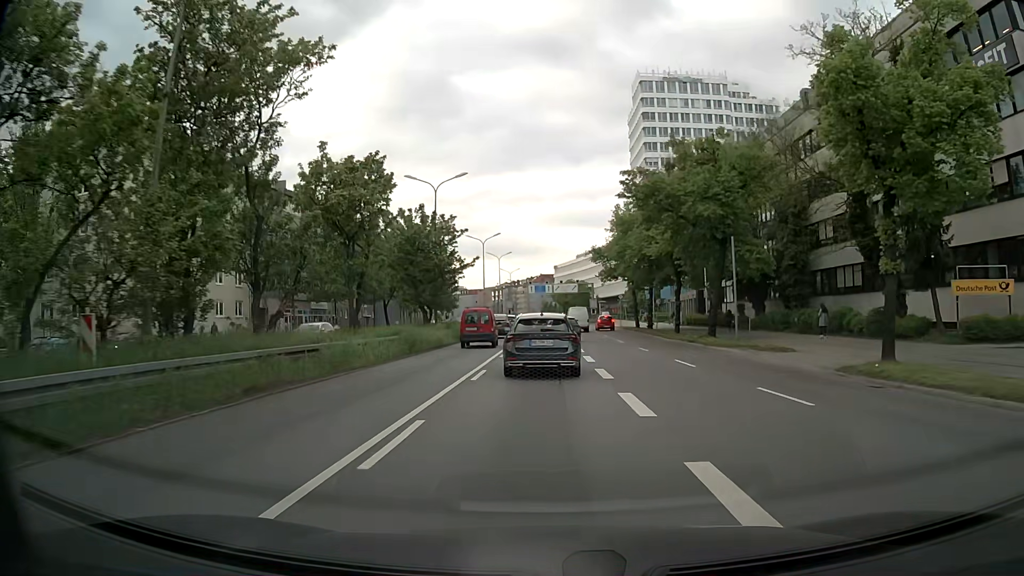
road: trunk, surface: asphalt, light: Day
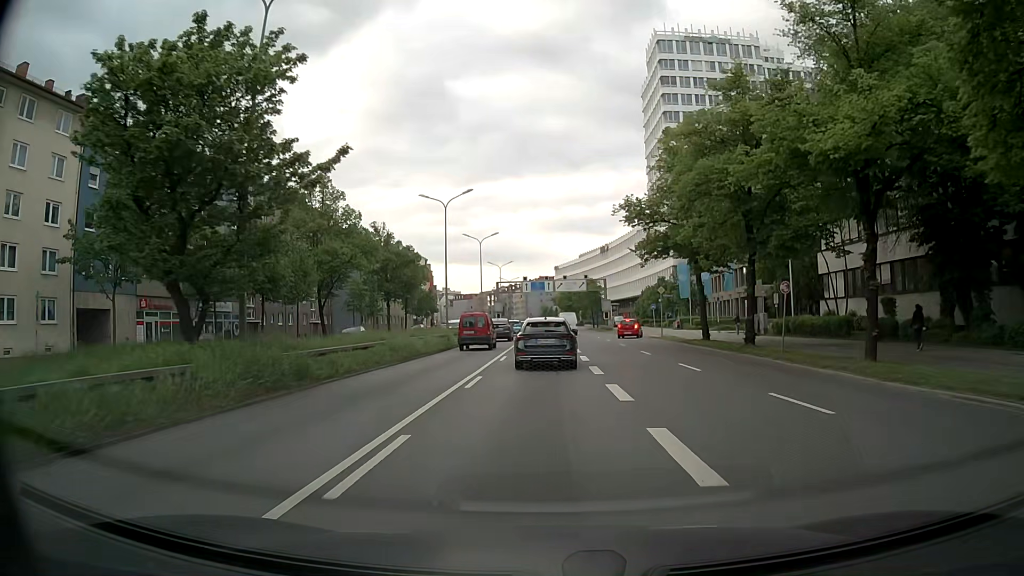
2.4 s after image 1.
(+0.1, +28.0) m; 0°
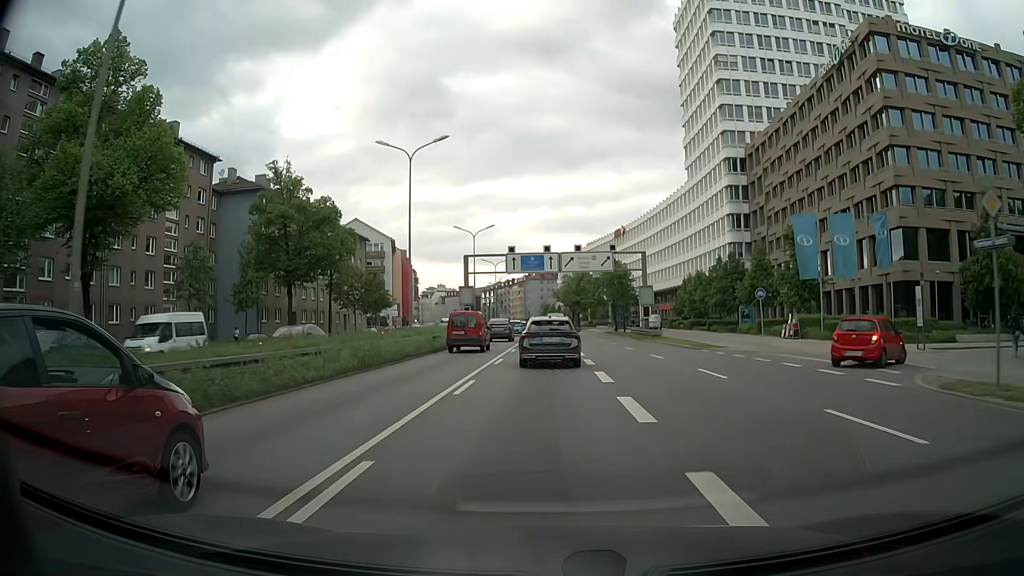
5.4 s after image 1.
(+0.3, +39.0) m; 0°
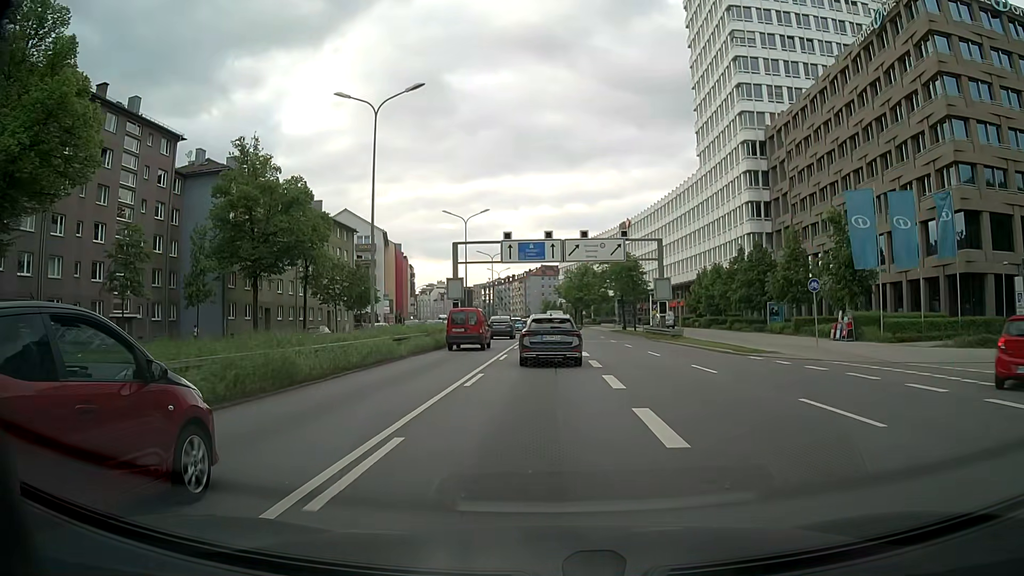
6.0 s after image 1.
(0.0, +7.8) m; -1°
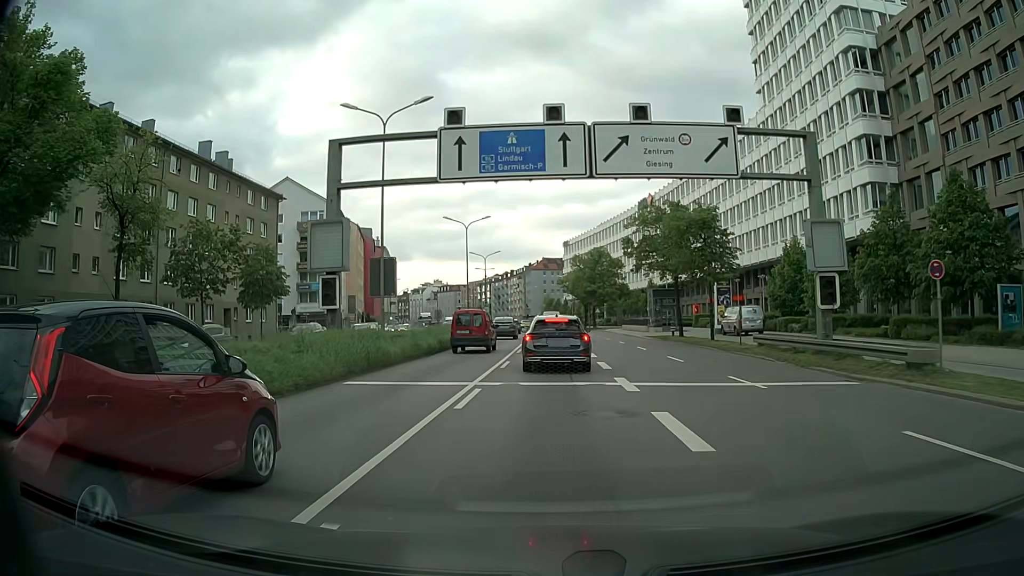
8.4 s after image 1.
(0.0, +30.3) m; 0°
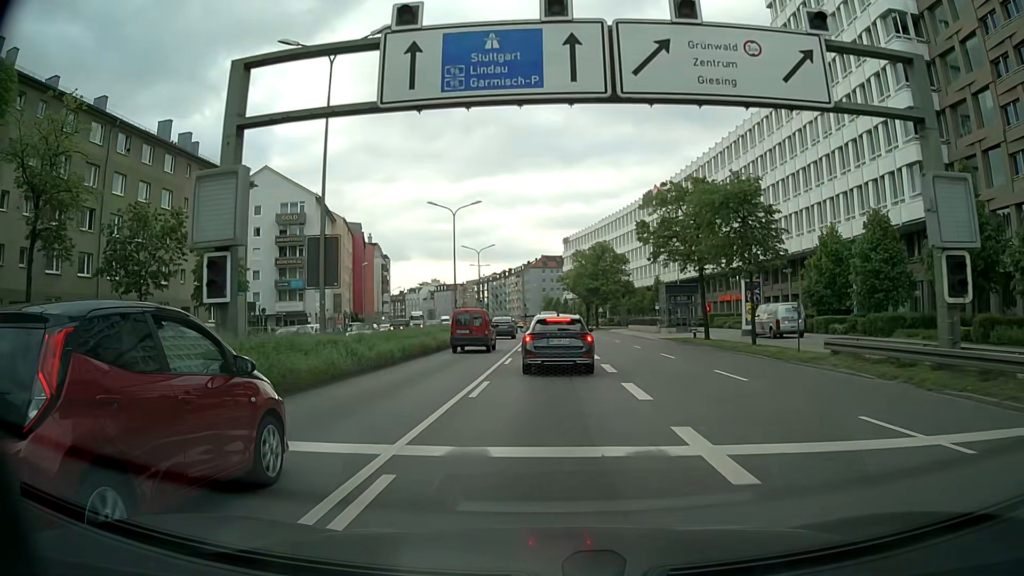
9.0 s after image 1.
(0.0, +7.5) m; 0°
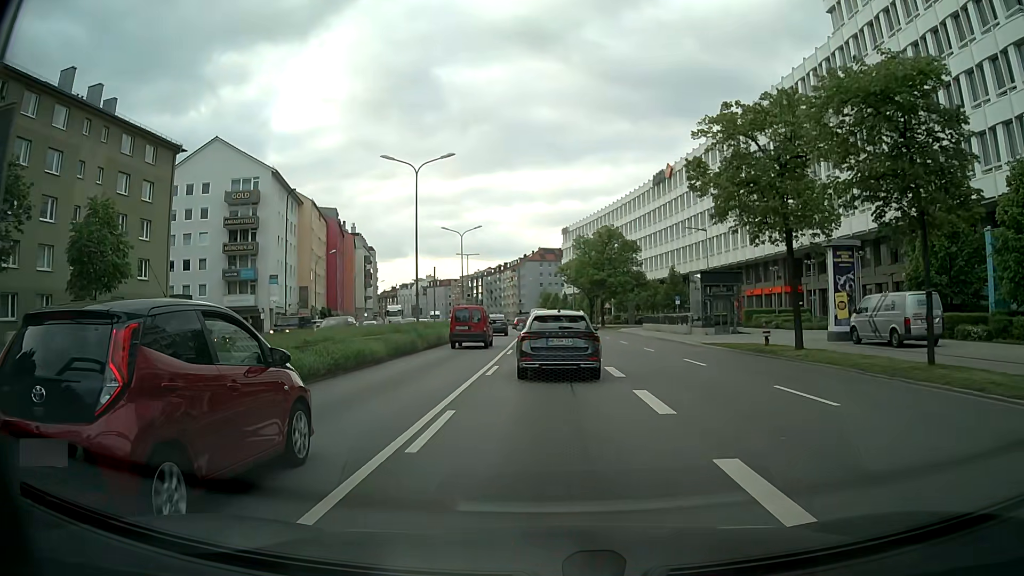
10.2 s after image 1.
(0.0, +14.1) m; 0°
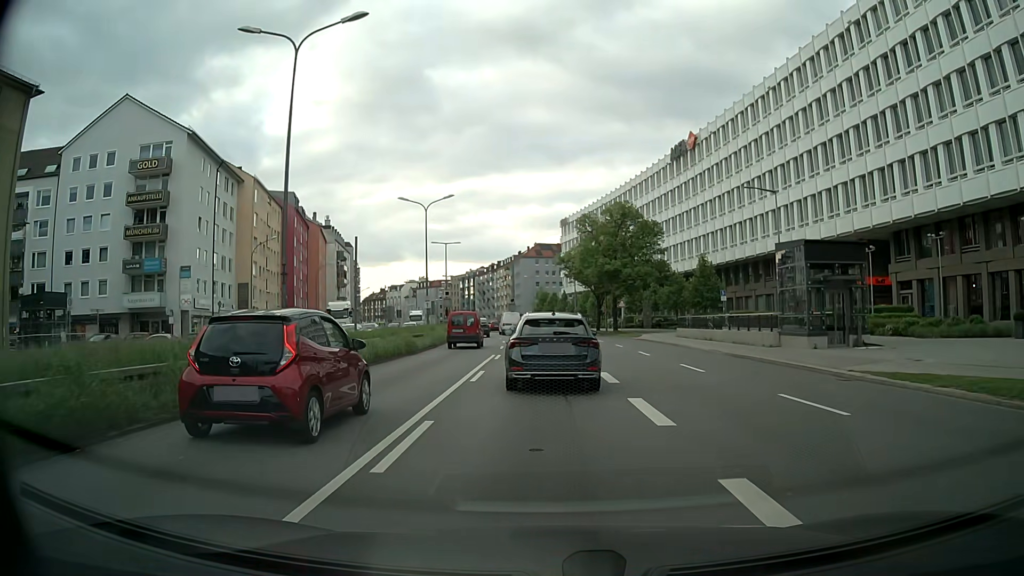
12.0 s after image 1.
(+0.1, +18.6) m; 0°
(0, +10) (0, +20) (0, +30) (-1, +40) (-1, +50) (-2, +60) (-3, +70) (-5, +80) (-6, +90) (-8, +100) m
